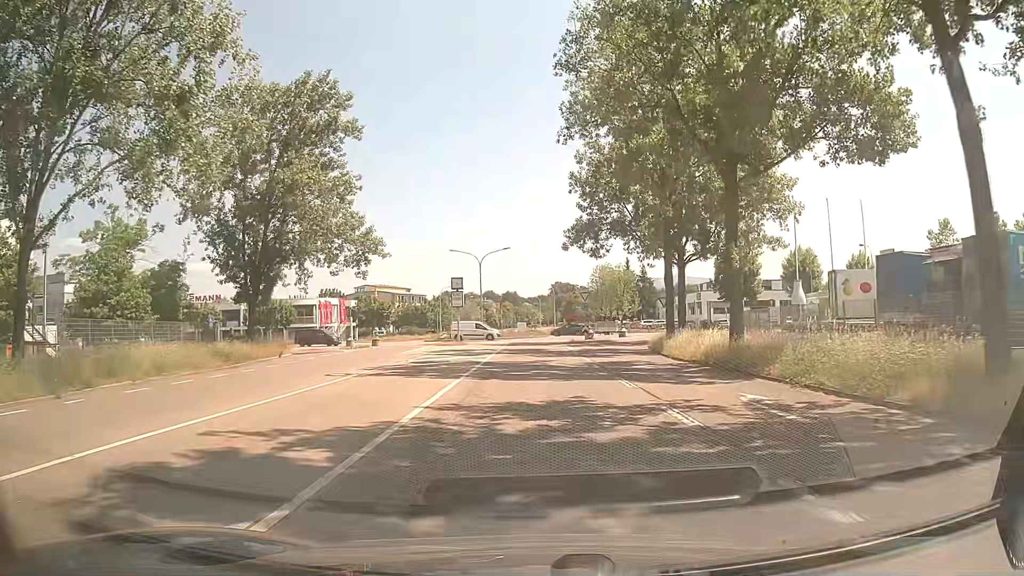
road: secondary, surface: asphalt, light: Day
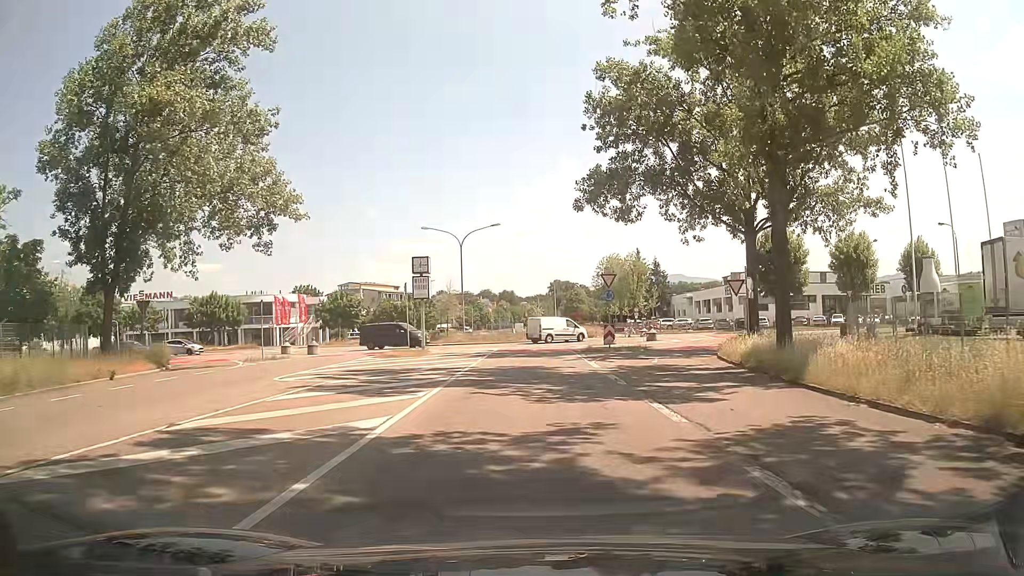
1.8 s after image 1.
(-0.2, +17.1) m; -1°
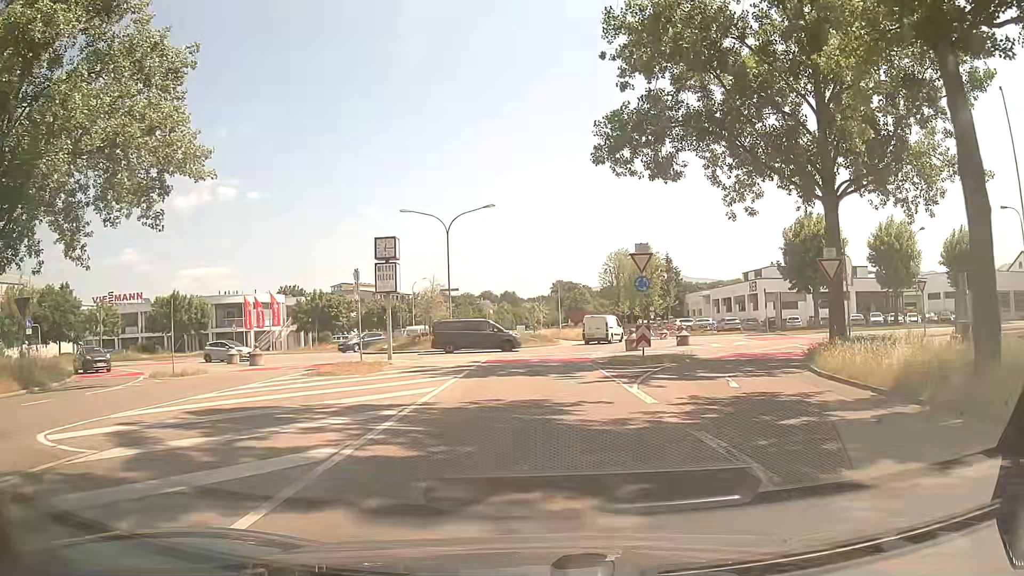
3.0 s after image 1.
(+0.1, +9.7) m; 0°
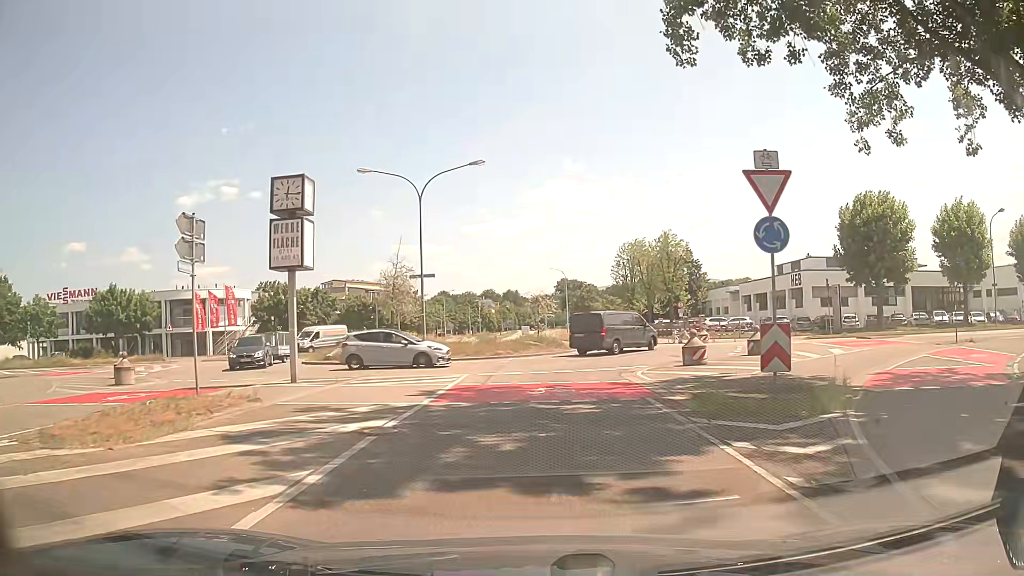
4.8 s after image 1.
(+0.1, +12.6) m; 0°
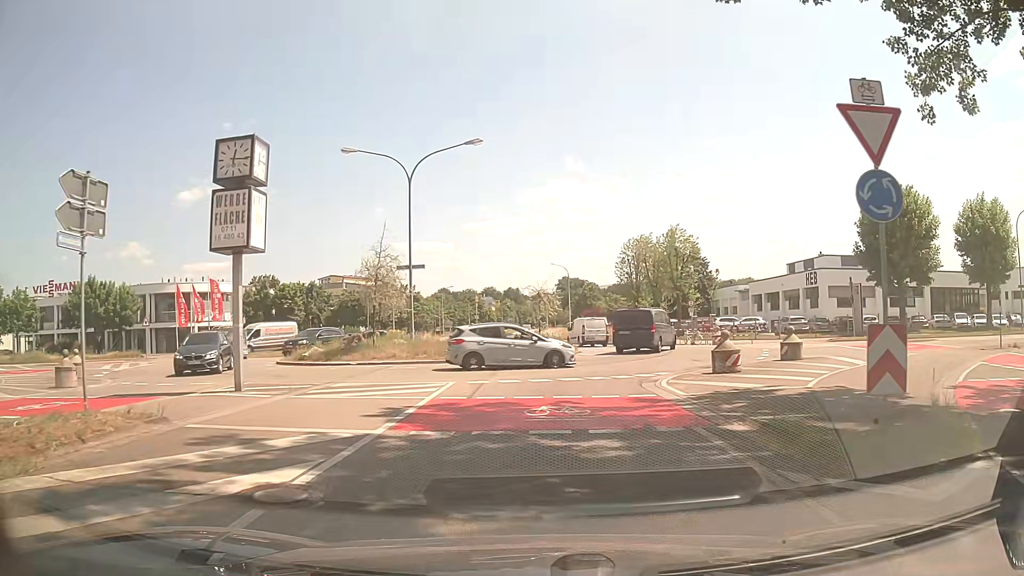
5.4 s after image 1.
(0.0, +3.5) m; 0°
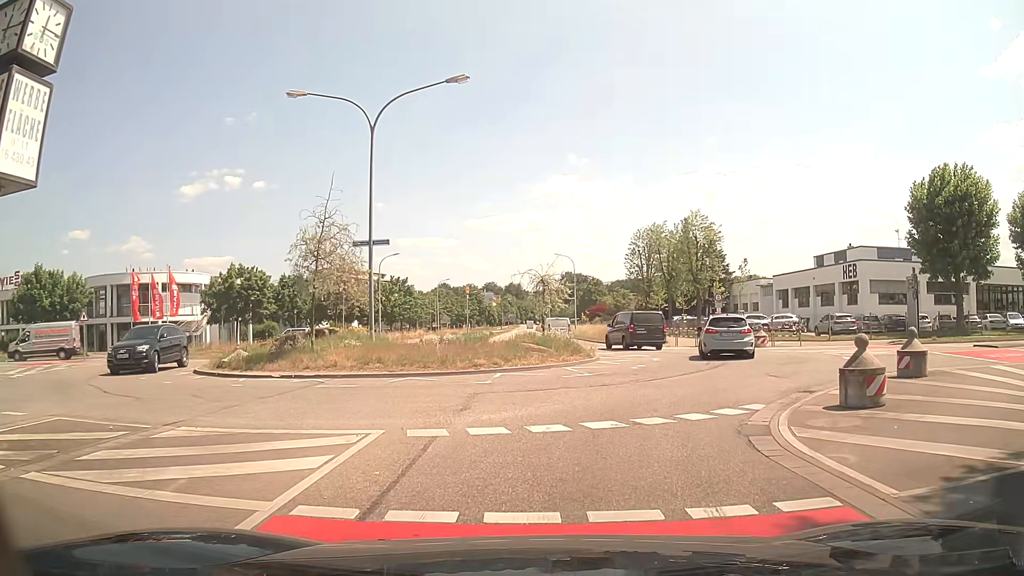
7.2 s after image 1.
(0.0, +7.7) m; +1°
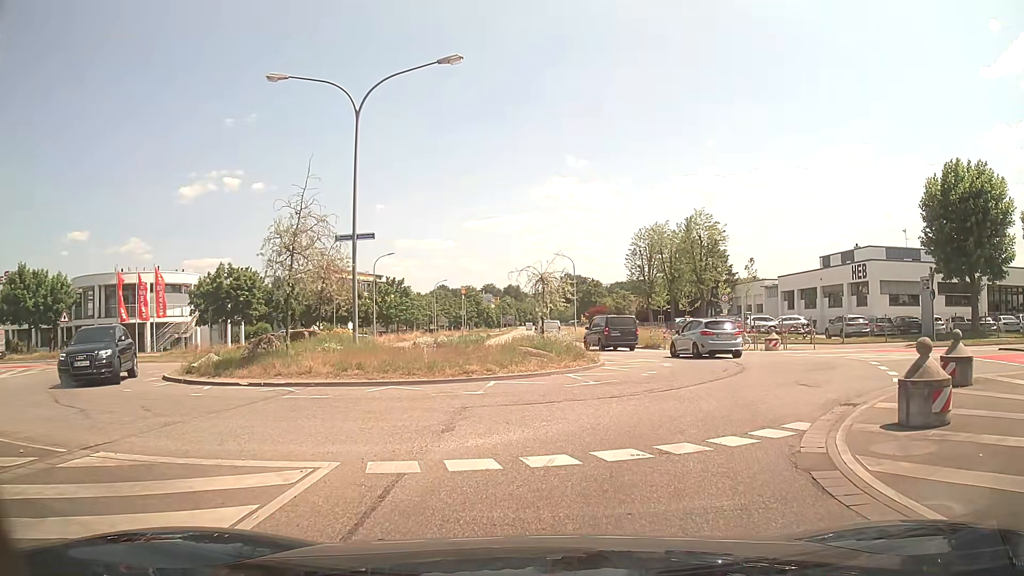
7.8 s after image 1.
(0.0, +1.9) m; -1°
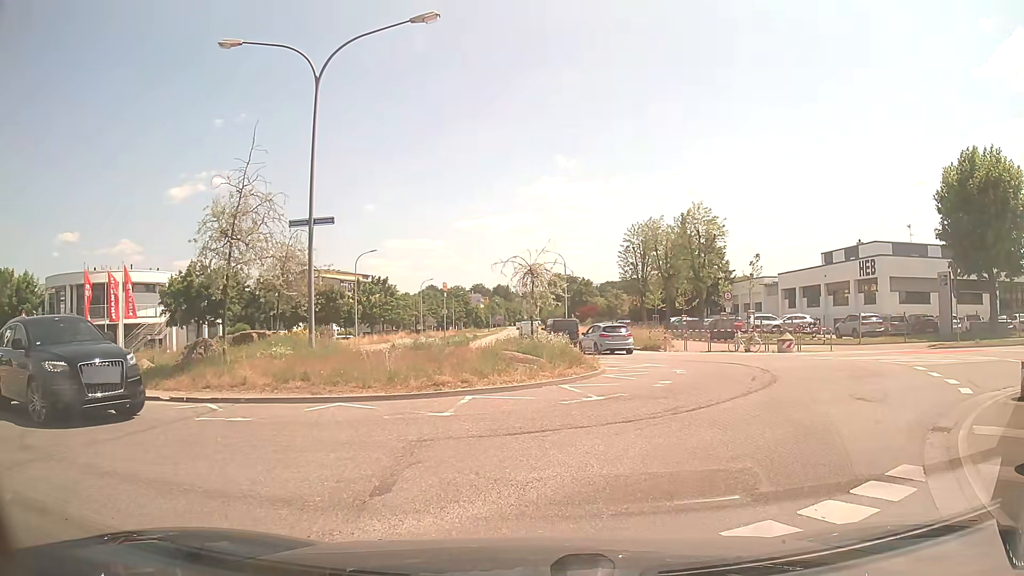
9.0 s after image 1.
(0.0, +3.1) m; +1°
(+2, +10) (+7, +18) (+5, +28) (+3, +38) (+2, +48) (+1, +58) (+1, +68) (0, +78) (0, +88) (-1, +98) m
